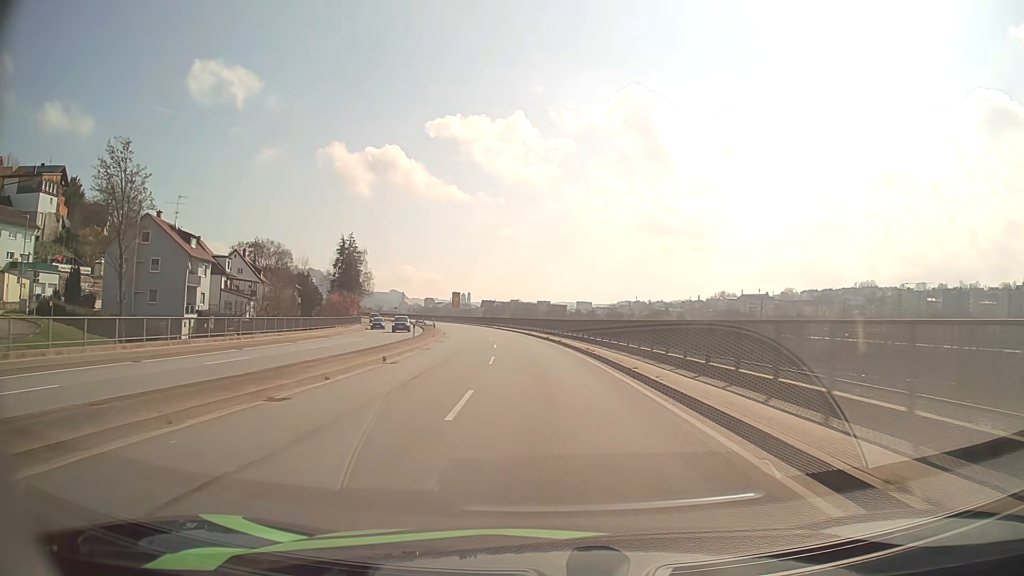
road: primary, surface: asphalt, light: Day
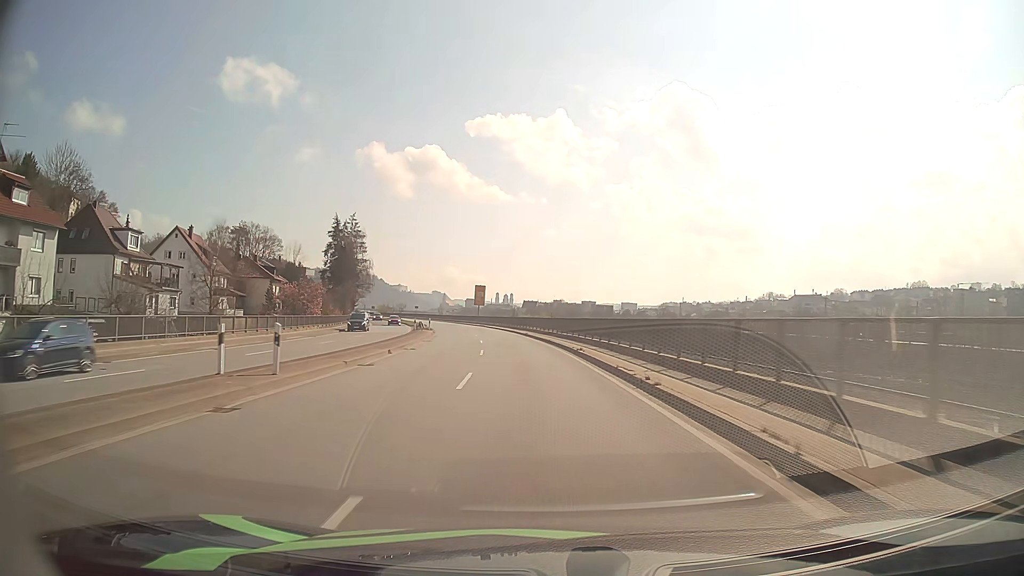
(-1.1, +32.1) m; -4°
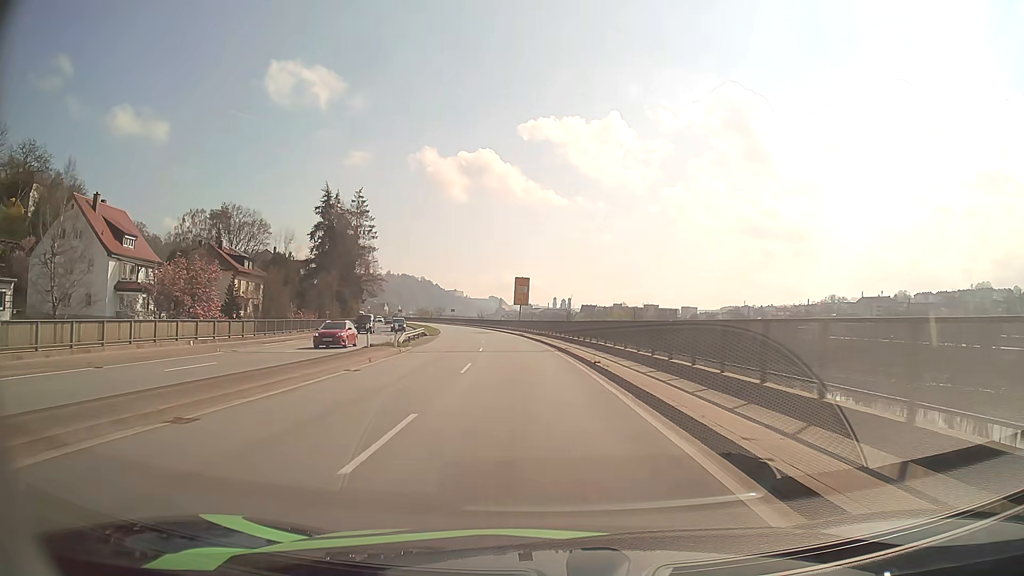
(-1.2, +31.4) m; -5°
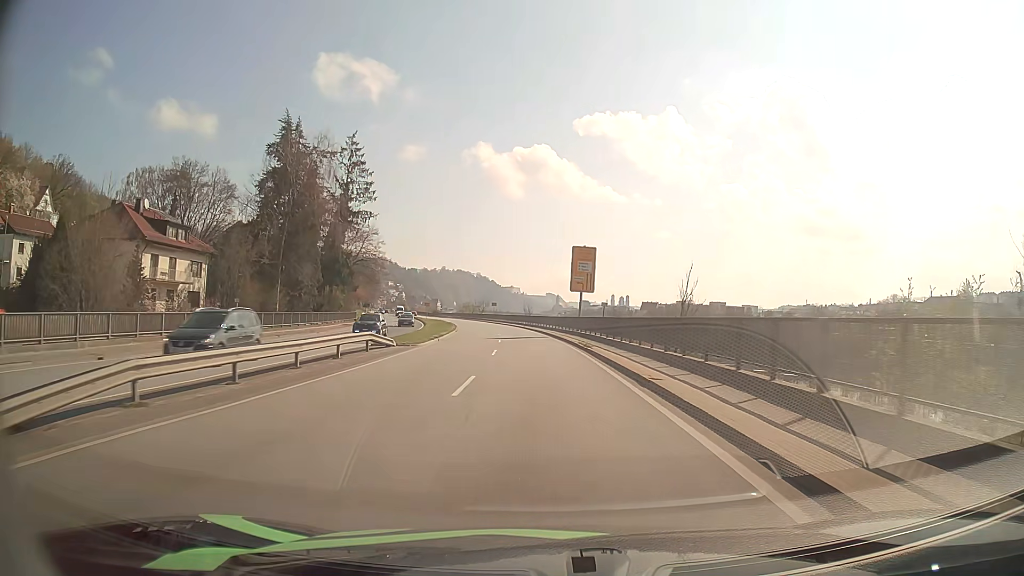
(-1.4, +30.8) m; -5°
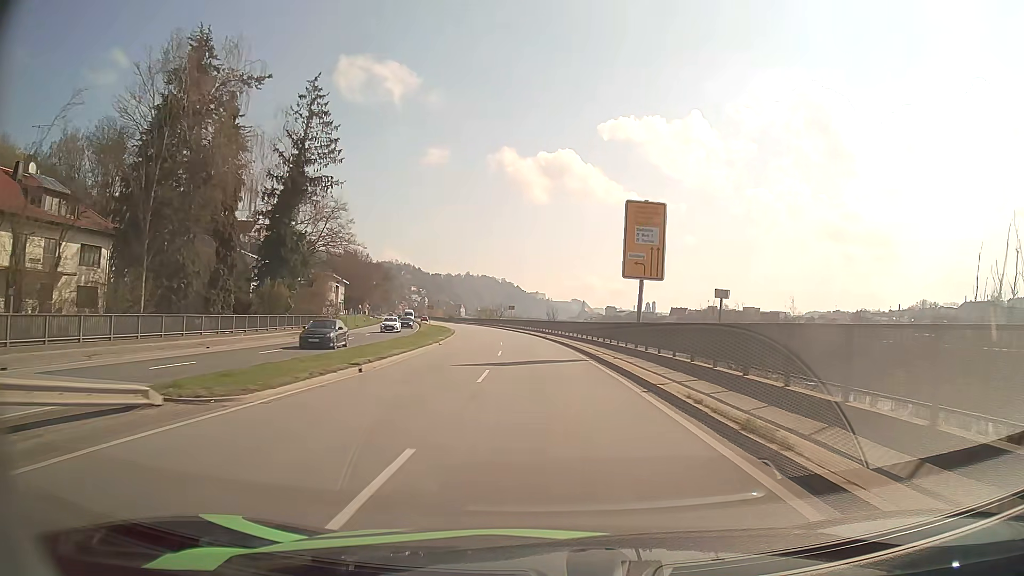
(-0.4, +20.5) m; -2°
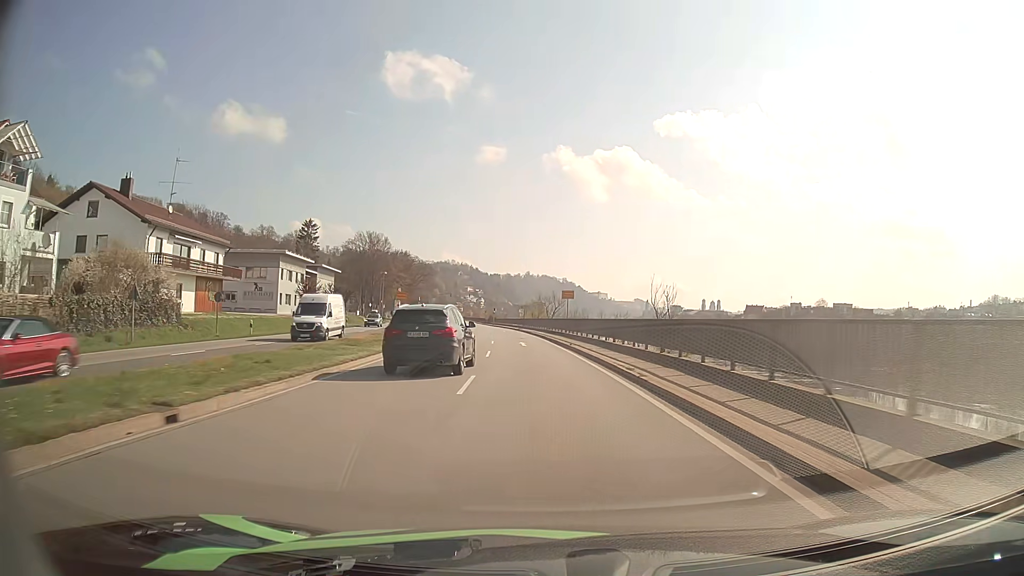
(-2.3, +51.2) m; -5°
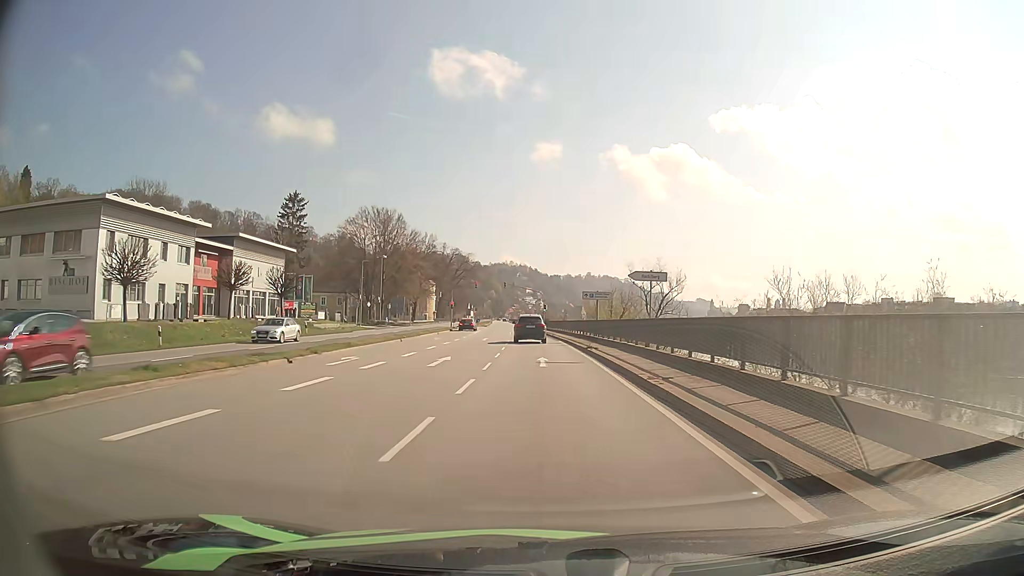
(-2.1, +47.5) m; -5°
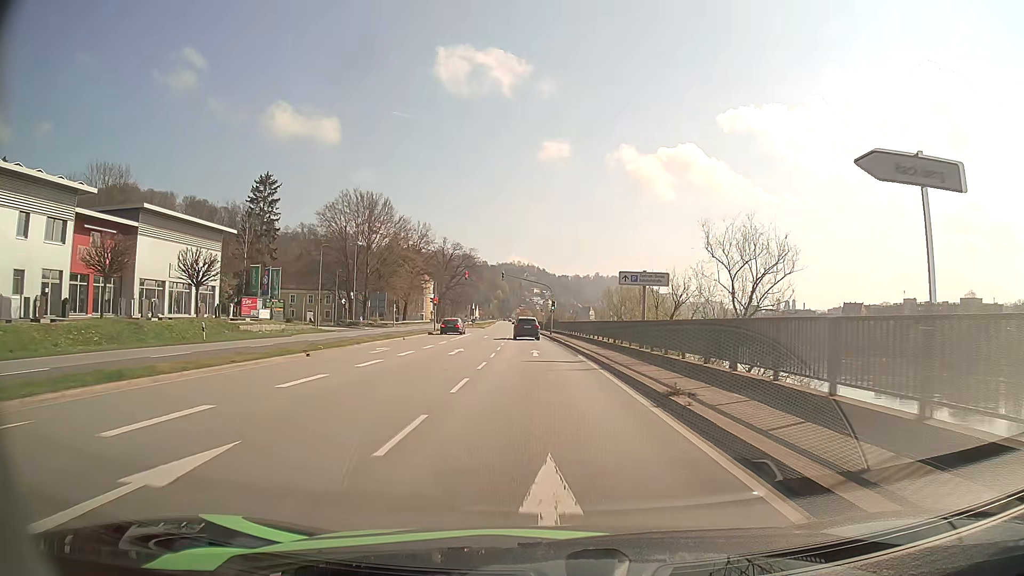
(-0.1, +17.9) m; -1°
(0, +10) (0, +20) (0, +30) (-1, +40) (-1, +50) (-2, +60) (-2, +70) (-3, +80) (-3, +90) (-4, +100) m
